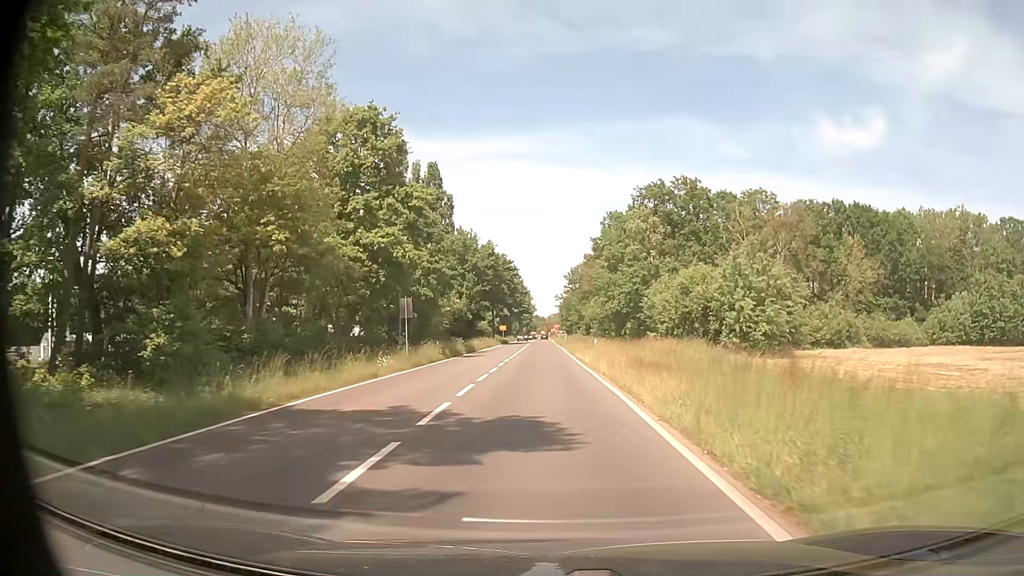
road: tertiary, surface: asphalt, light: Day
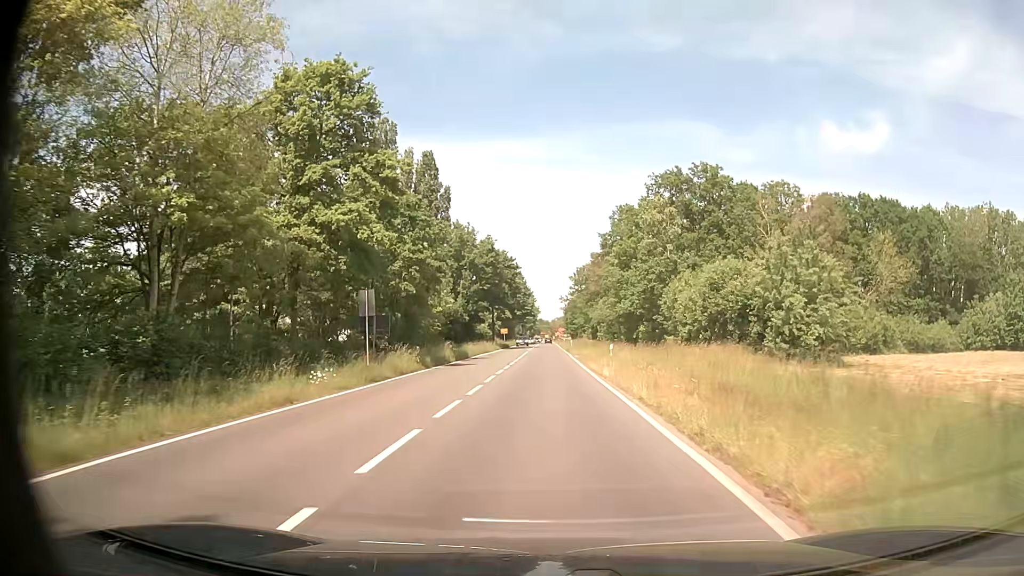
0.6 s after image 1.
(0.0, +7.7) m; 0°
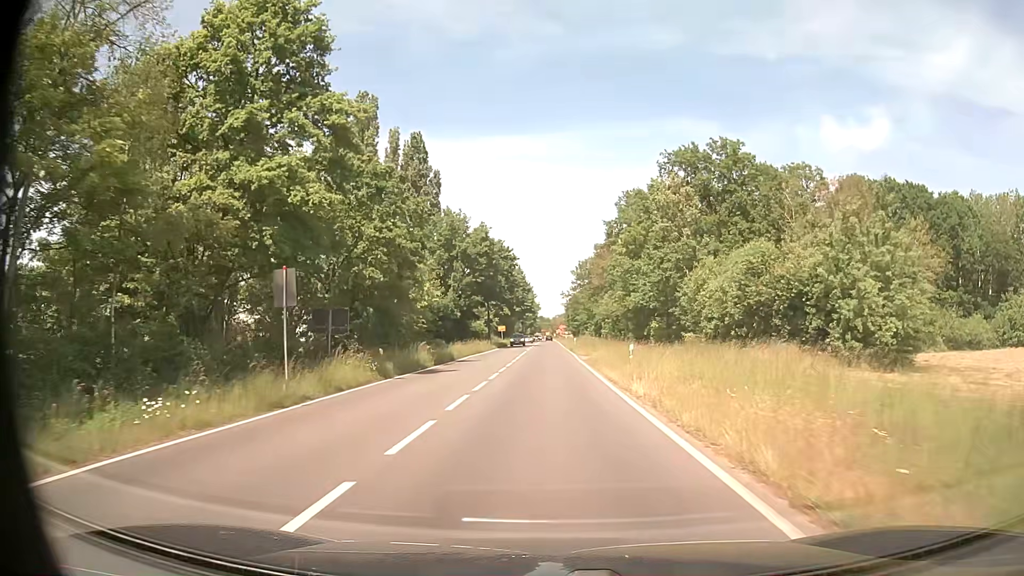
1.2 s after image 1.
(0.0, +7.9) m; 0°
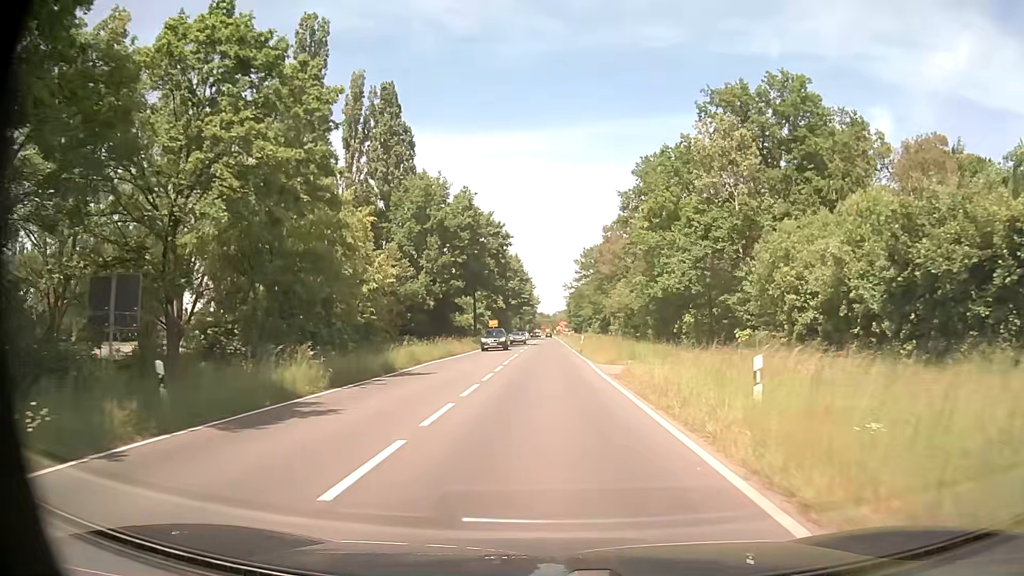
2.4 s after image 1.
(-0.1, +16.0) m; 0°
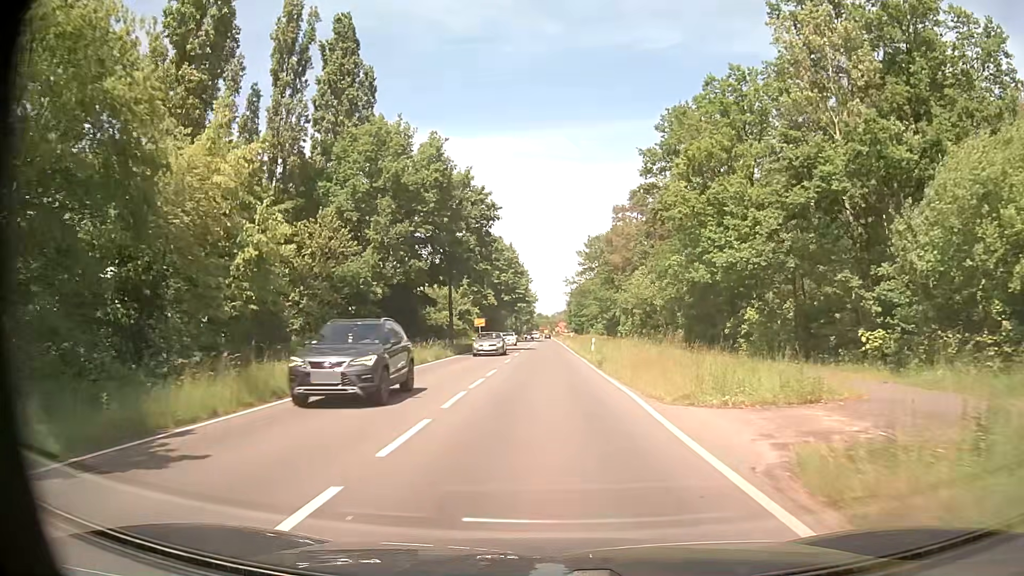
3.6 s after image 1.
(-0.1, +16.1) m; 0°
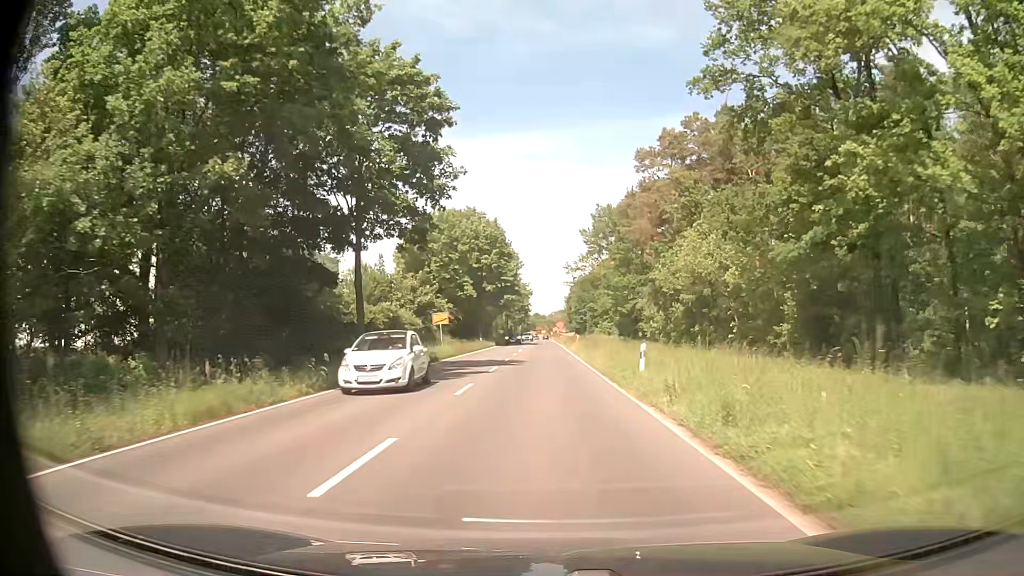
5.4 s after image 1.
(0.0, +24.4) m; 0°
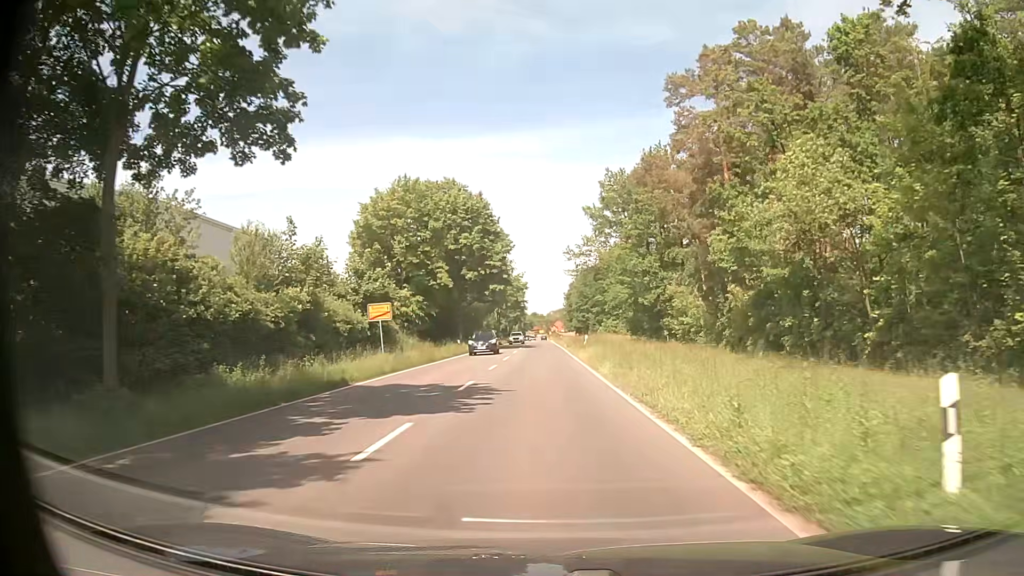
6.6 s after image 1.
(+0.1, +16.5) m; 0°
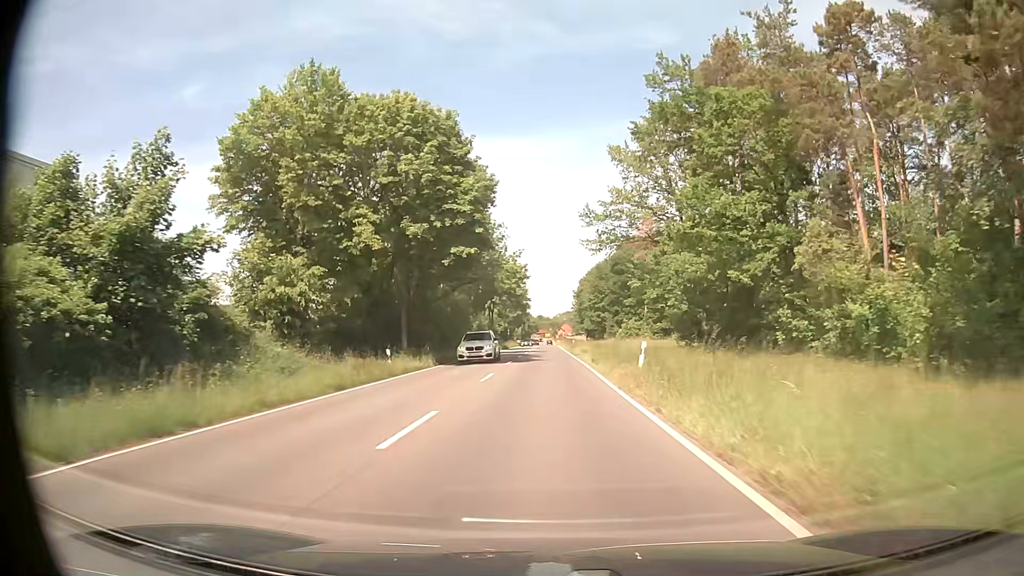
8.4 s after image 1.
(0.0, +26.6) m; 0°
(0, +10) (0, +20) (0, +30) (0, +40) (0, +50) (0, +60) (0, +70) (-1, +80) (-1, +90) (-1, +100) m
